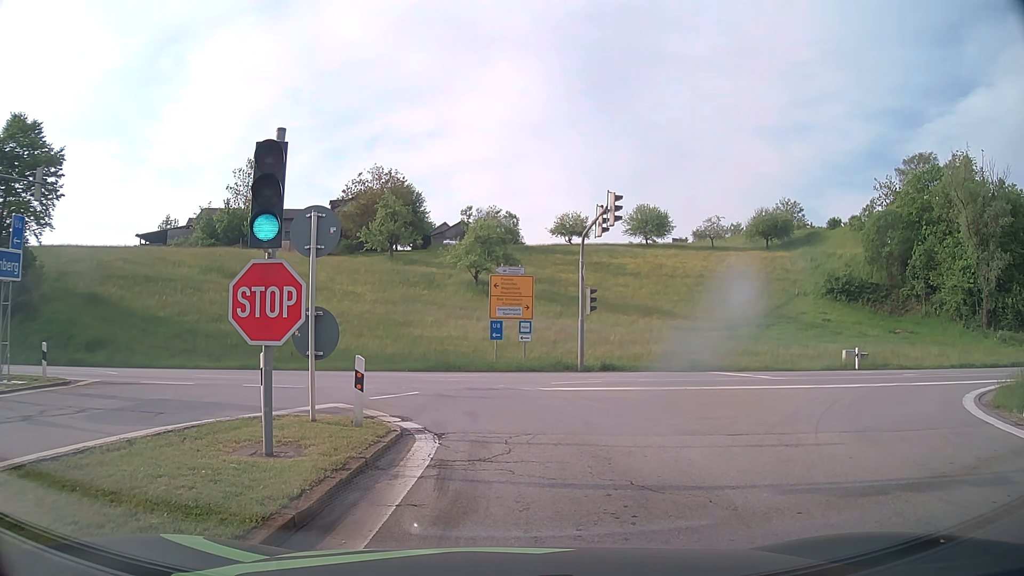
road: motorway_link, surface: asphalt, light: Day
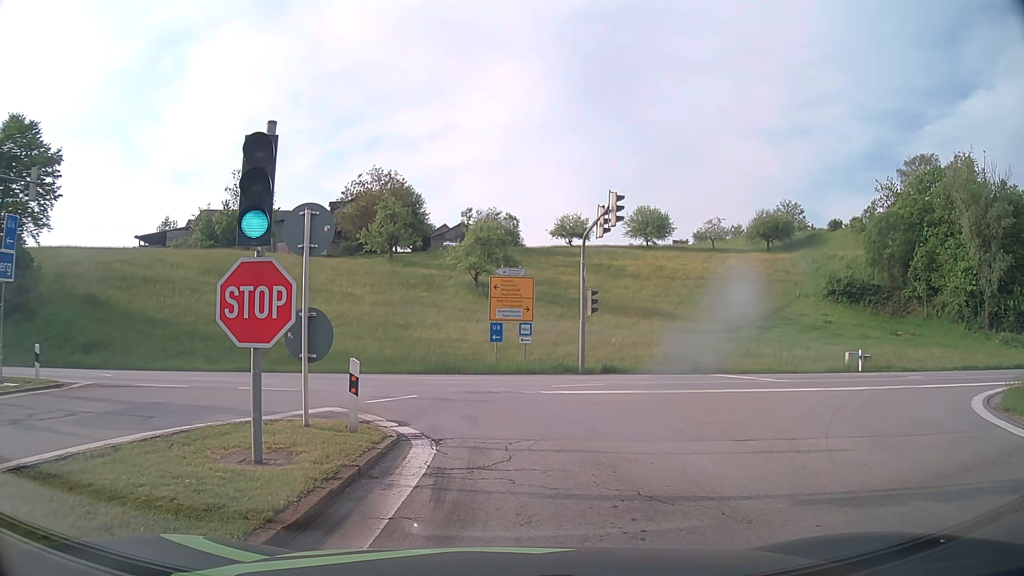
(0.0, +0.4) m; 0°
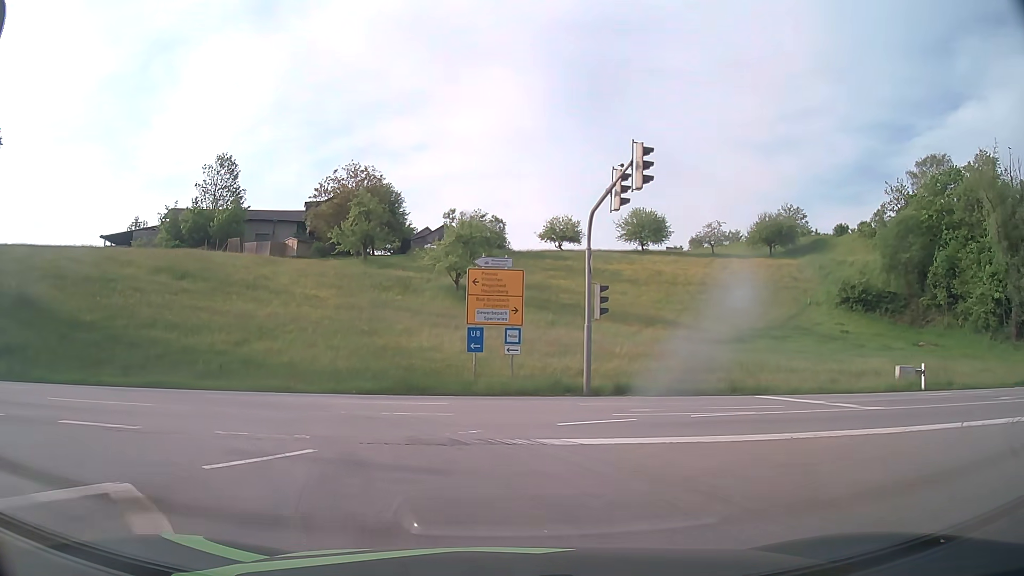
(0.0, +7.2) m; +1°
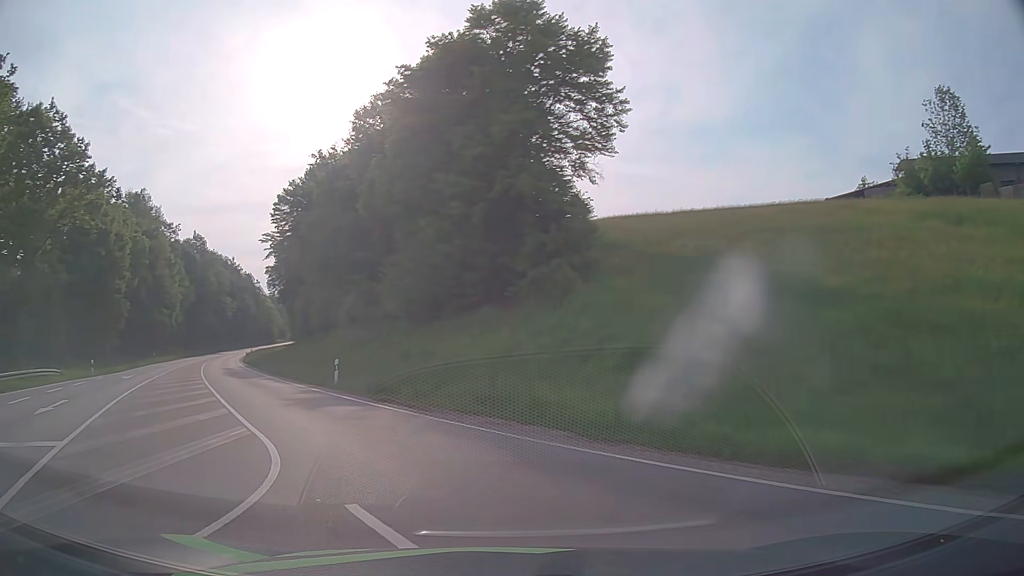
(-9.5, +14.9) m; -65°
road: primary
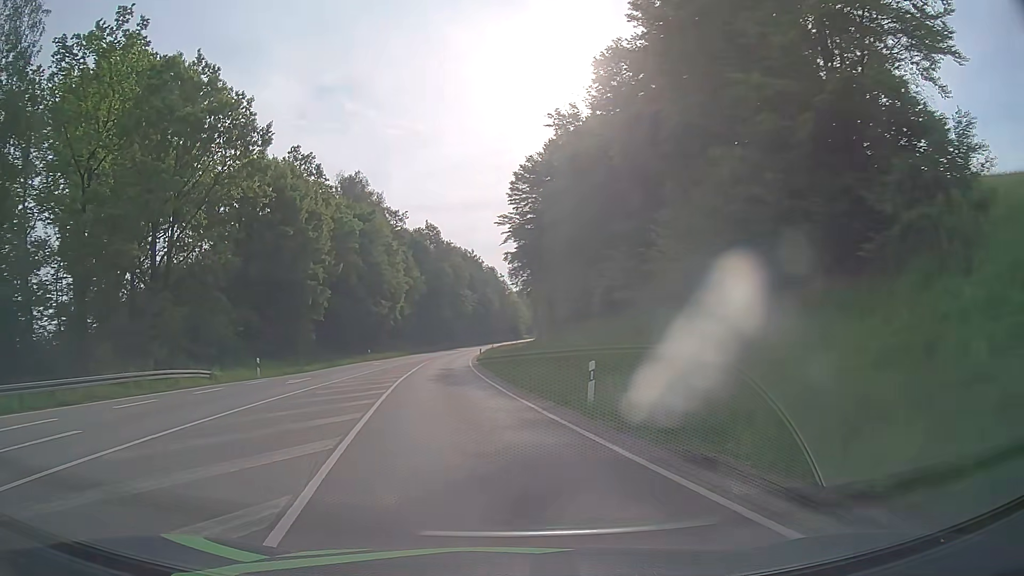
(-2.1, +10.4) m; -21°
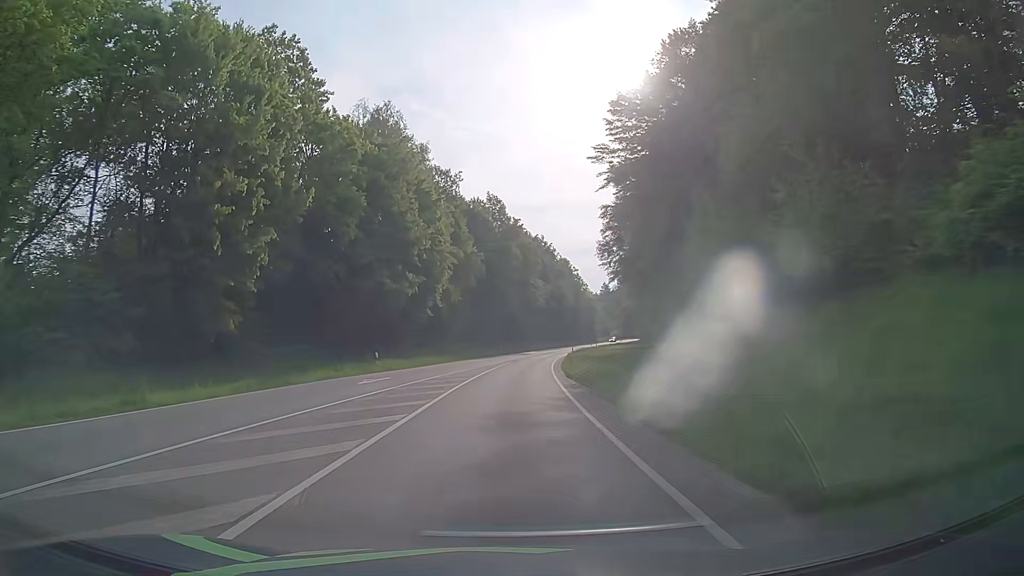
(-2.3, +28.1) m; -5°
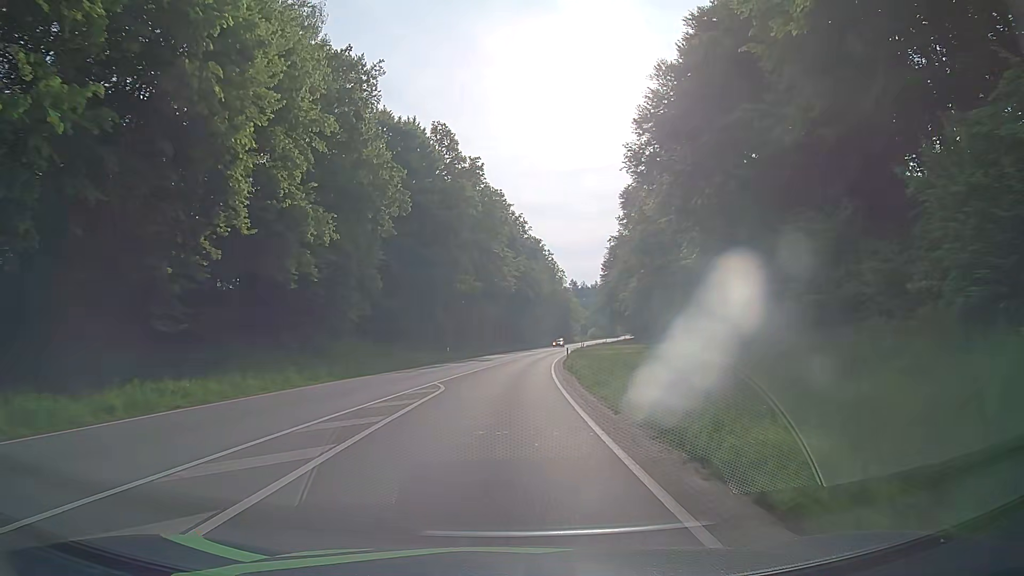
(+0.9, +36.3) m; +3°
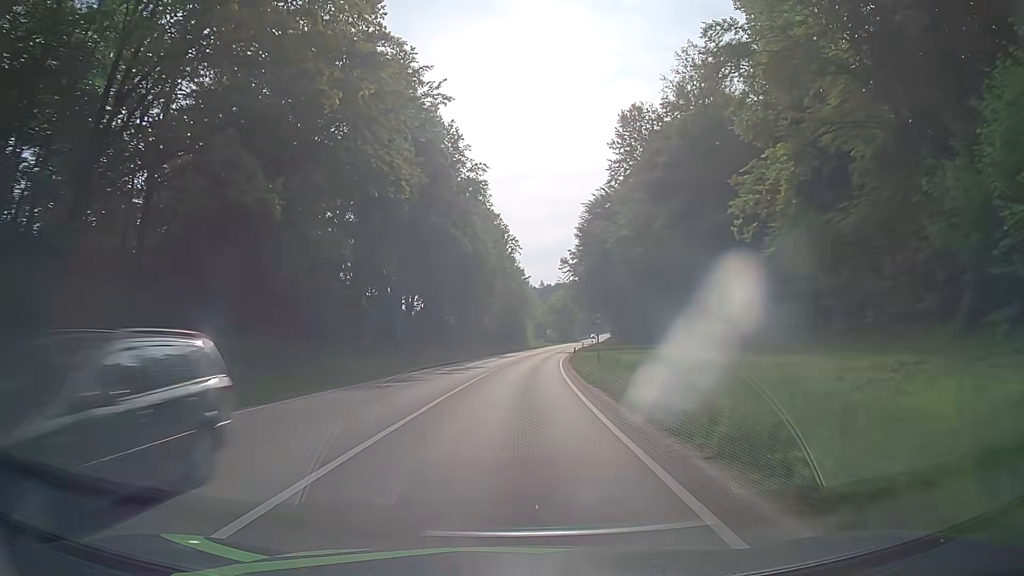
(+2.4, +52.9) m; +4°
(0, +10) (+1, +20) (+1, +30) (+2, +40) (+3, +50) (+4, +60) (+6, +70) (+7, +80) (+8, +90) (+10, +99) m
